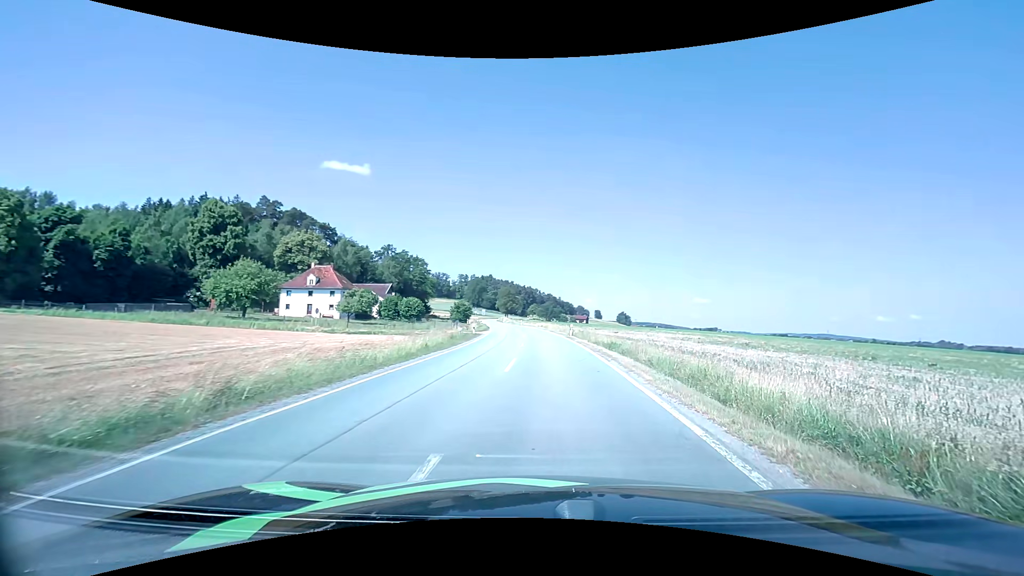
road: secondary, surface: asphalt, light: Day
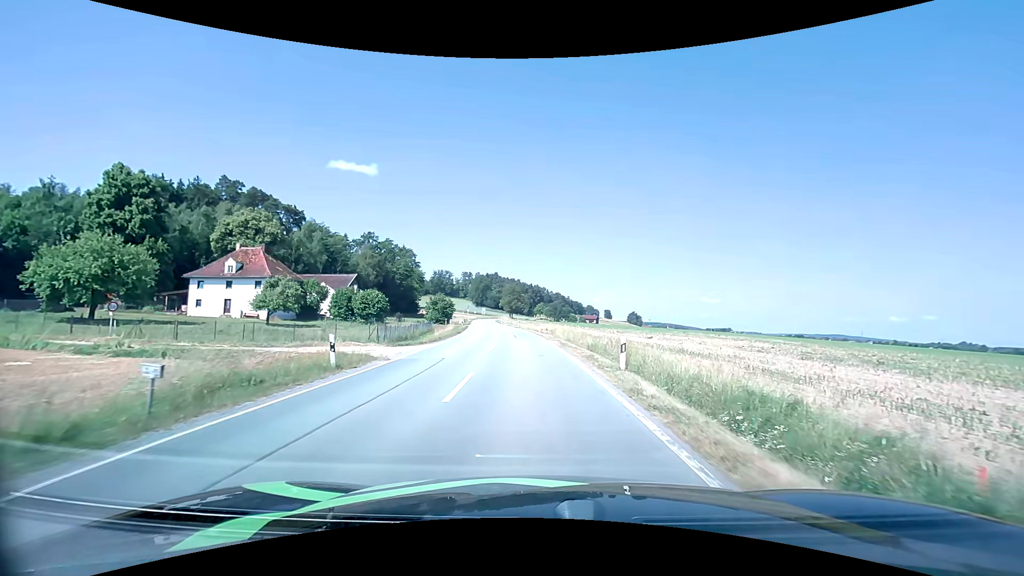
(+0.6, +27.7) m; -1°
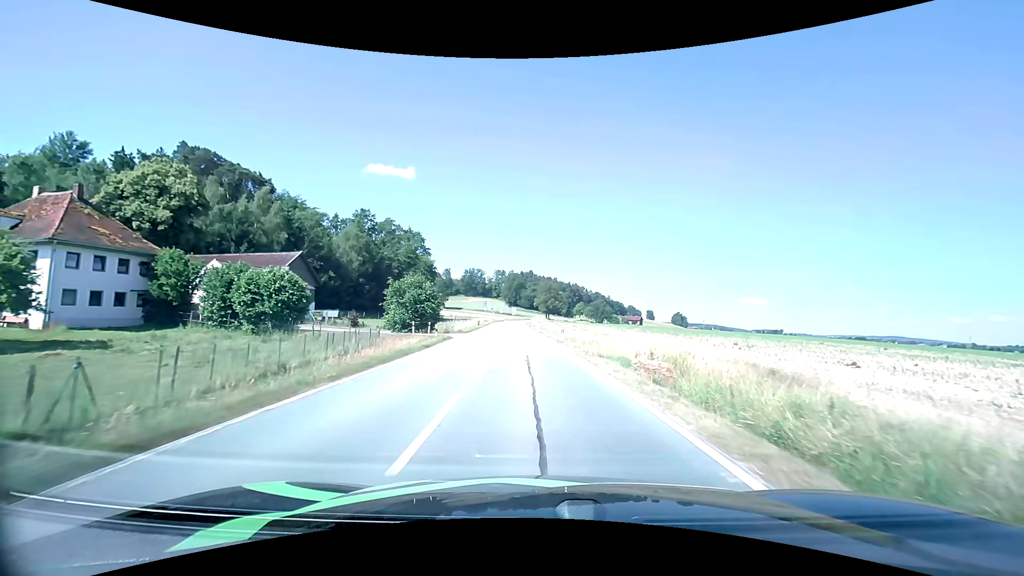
(-1.8, +38.7) m; -4°
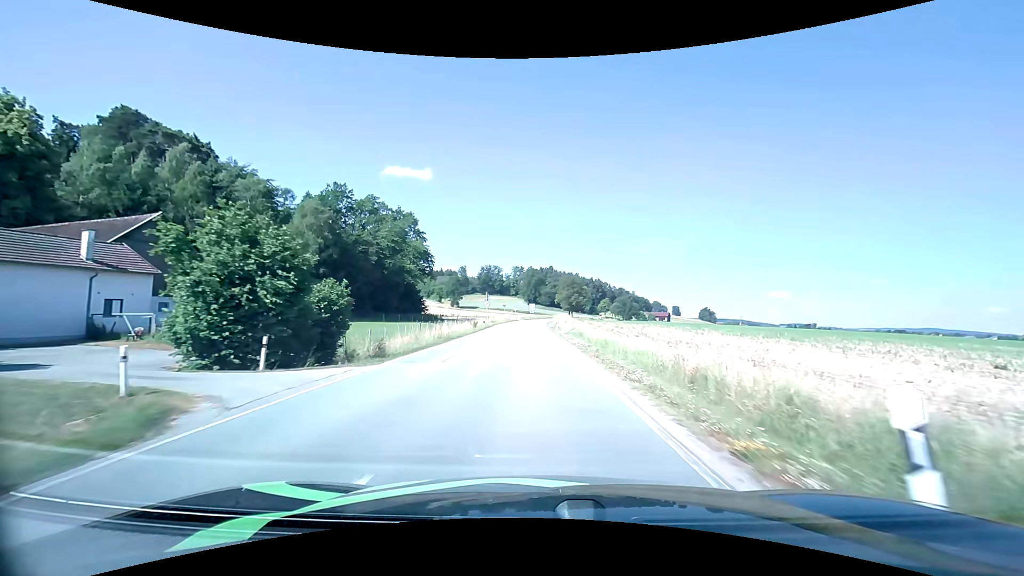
(-0.6, +27.2) m; -2°
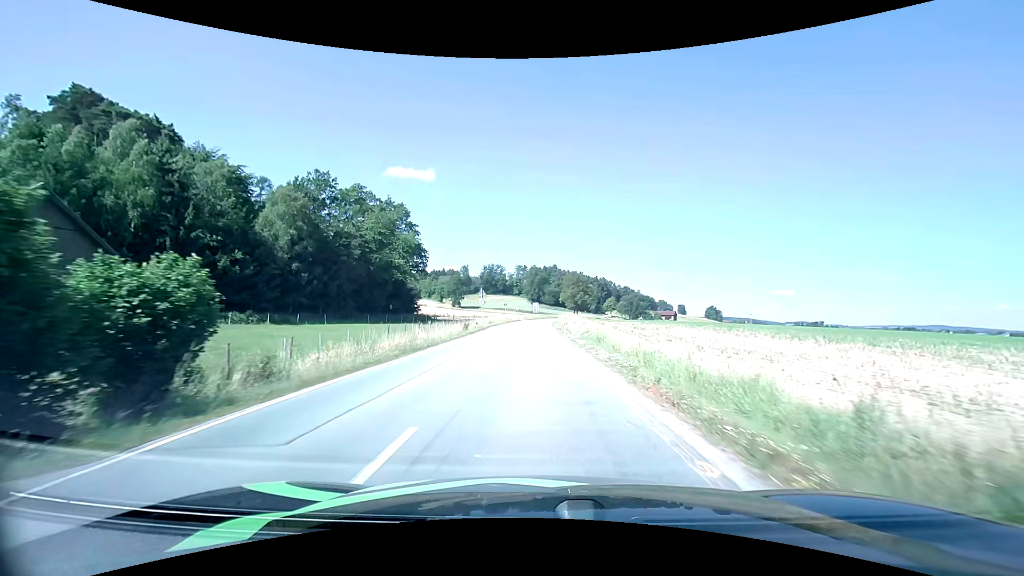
(0.0, +9.4) m; -1°
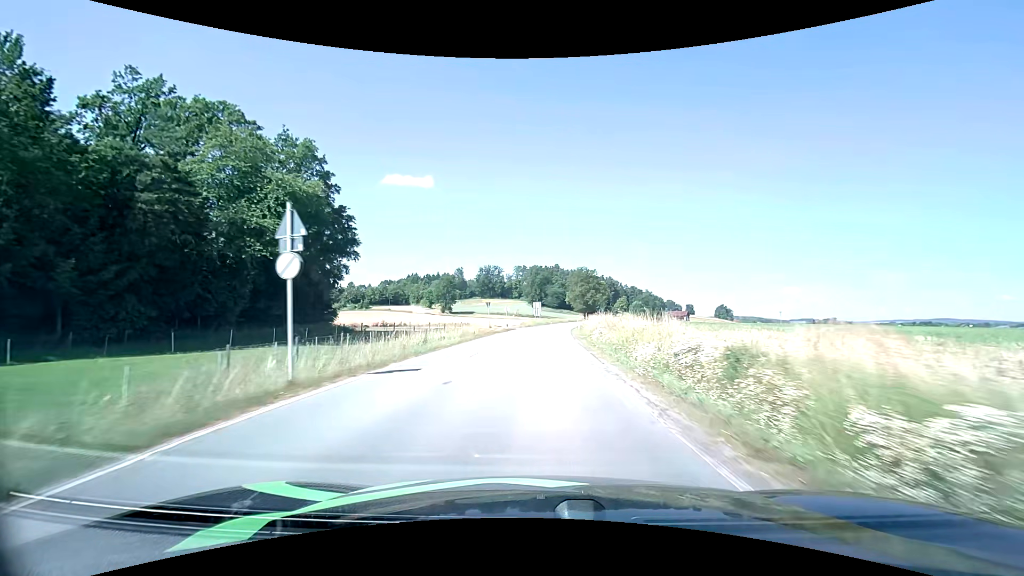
(-0.2, +40.5) m; 0°
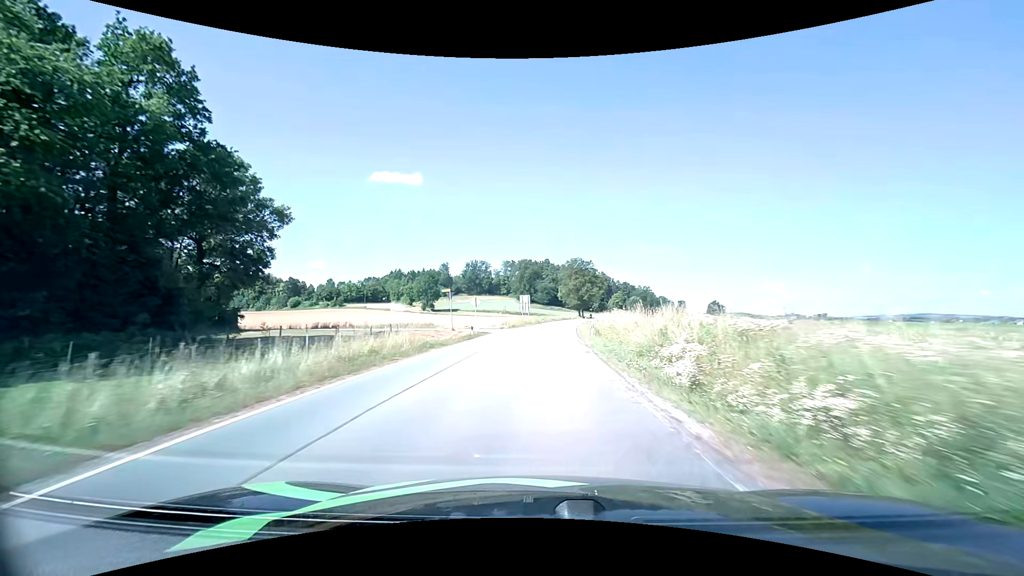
(+0.2, +21.7) m; +1°
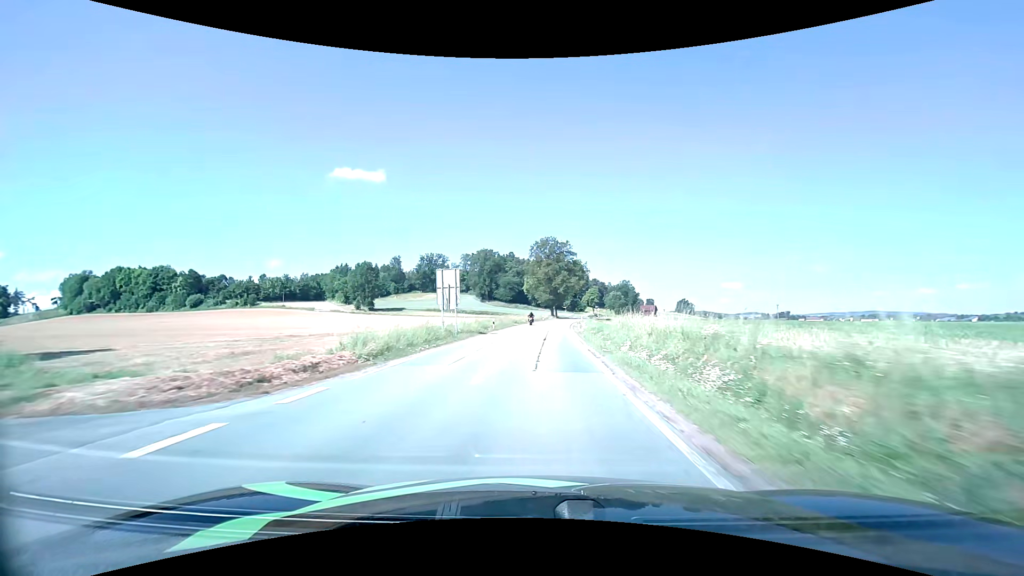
(+1.7, +44.9) m; +4°
(0, +10) (0, +20) (+1, +30) (+1, +40) (+2, +50) (+2, +60) (+3, +70) (+4, +80) (+5, +90) (+6, +100) m
